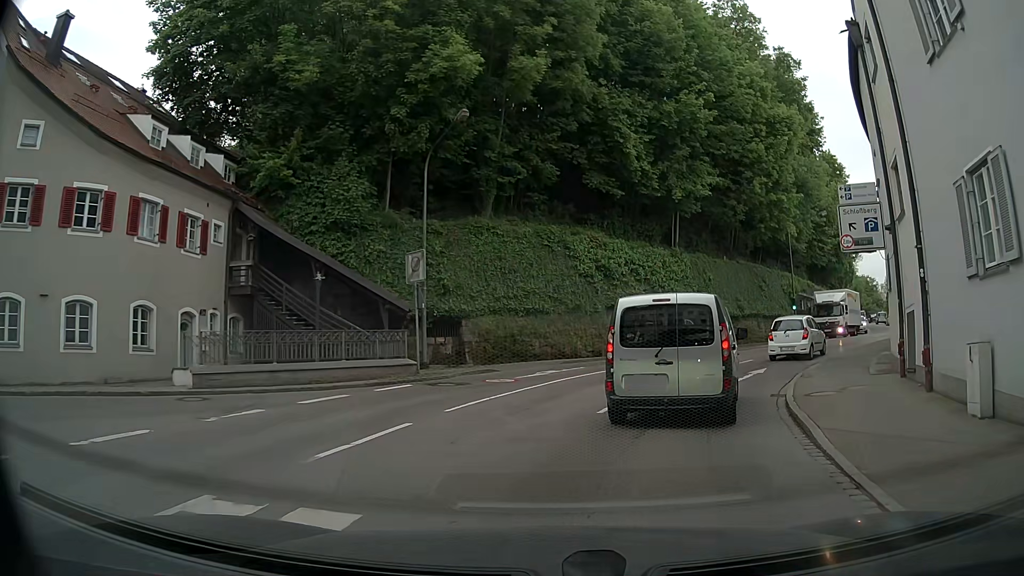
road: secondary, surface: asphalt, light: Day
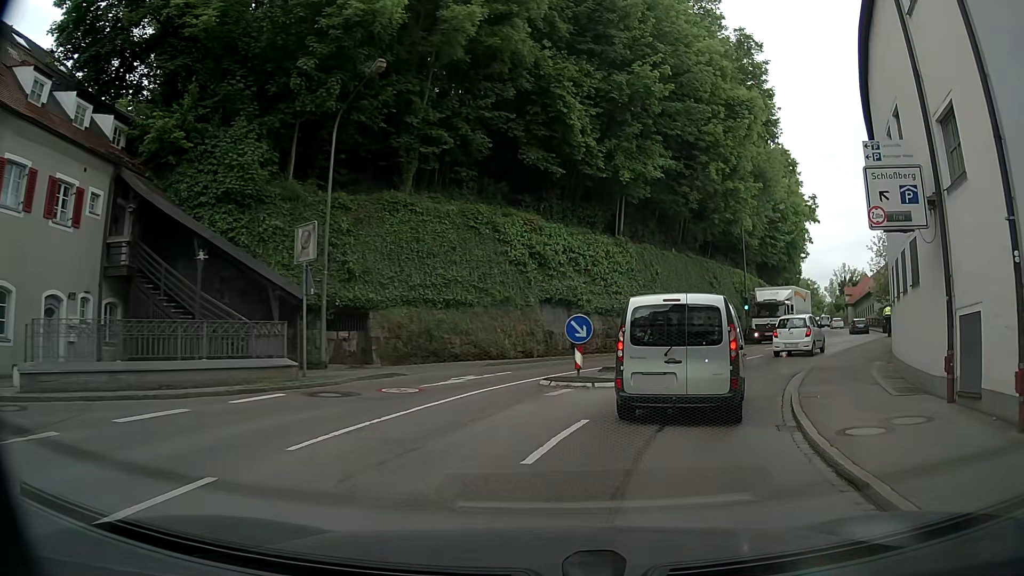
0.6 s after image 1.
(+0.3, +4.2) m; +5°
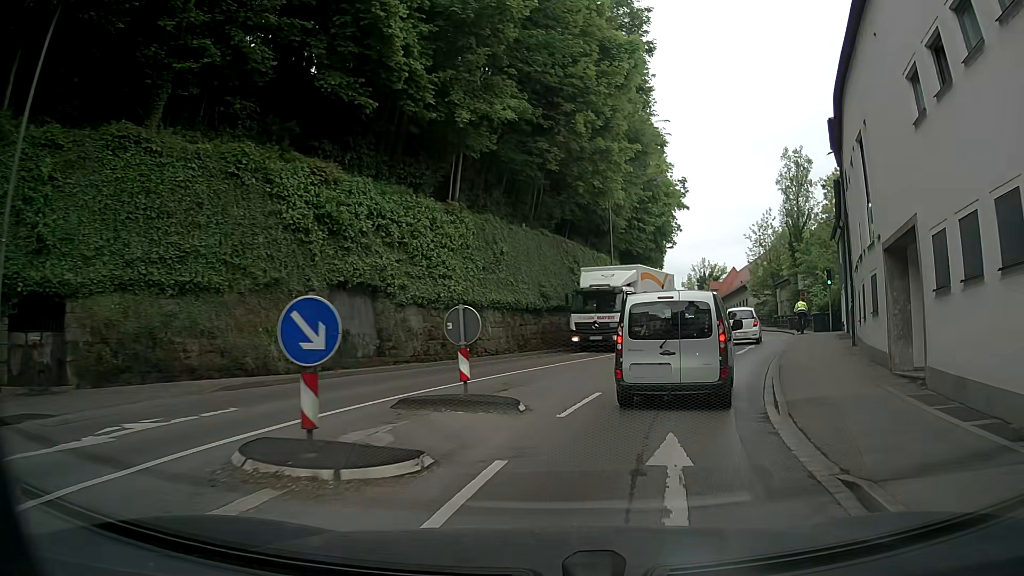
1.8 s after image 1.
(+1.2, +8.7) m; +14°
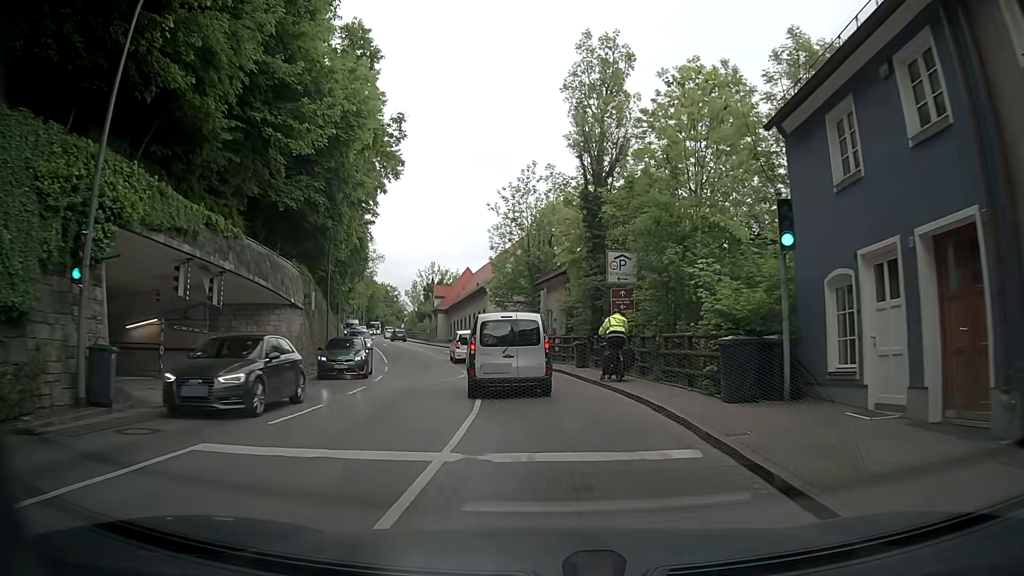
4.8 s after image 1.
(+6.9, +25.9) m; +23°
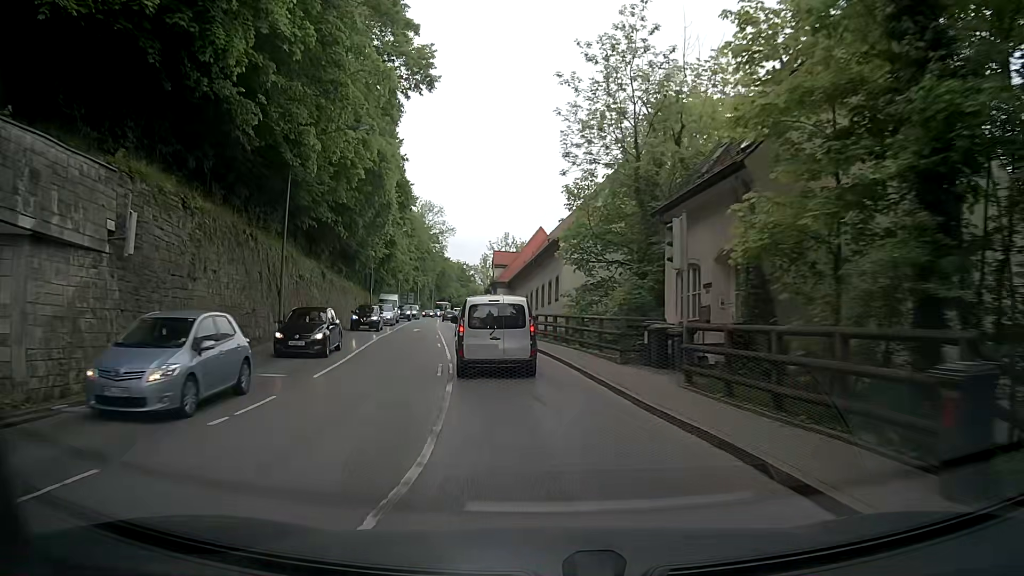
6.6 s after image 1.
(-1.0, +20.2) m; -8°
(0, +10) (-1, +20) (-3, +30) (-4, +40) (-6, +50) (-7, +59) (-9, +69) (-10, +79) (-12, +89) (-13, +99) m
